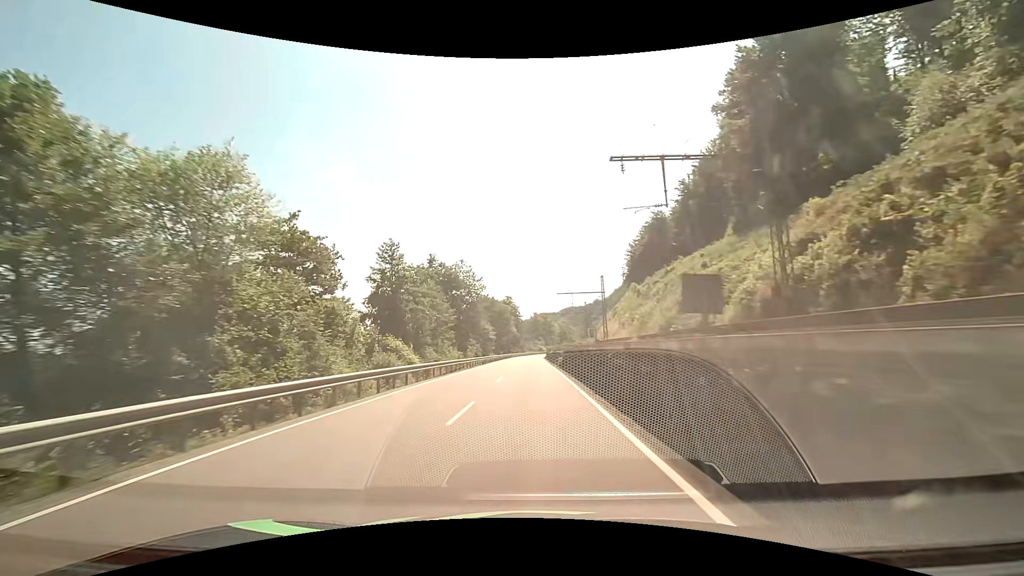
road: primary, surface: asphalt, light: Day
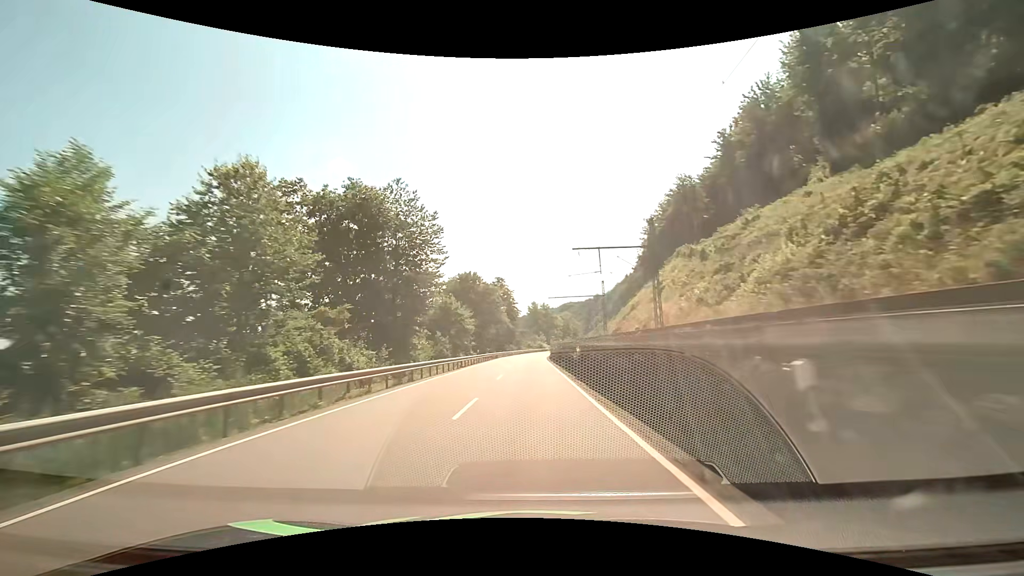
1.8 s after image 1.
(0.0, +35.1) m; 0°
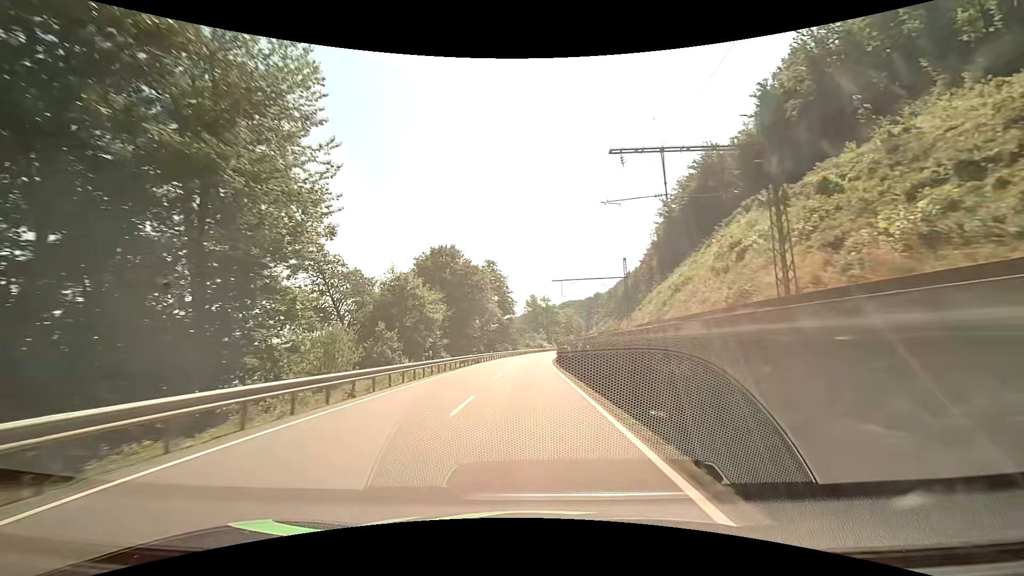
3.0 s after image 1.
(0.0, +23.5) m; 0°
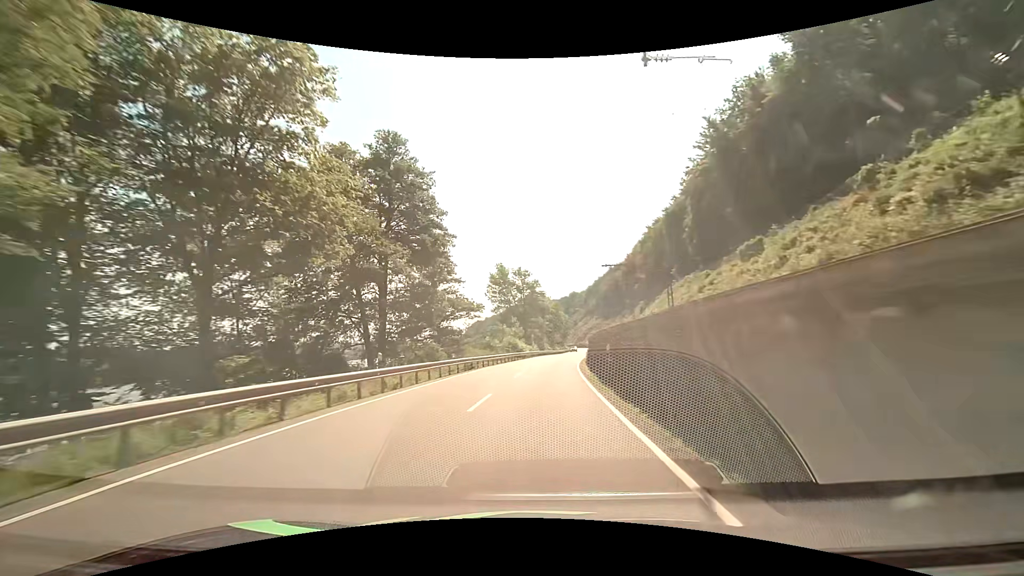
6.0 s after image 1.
(+0.4, +59.1) m; +3°
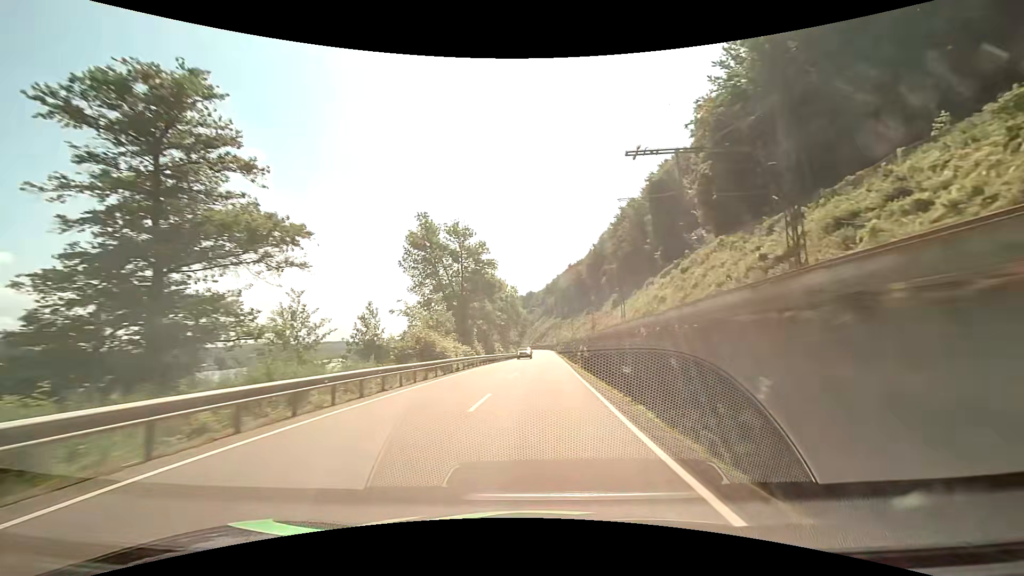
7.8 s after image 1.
(+1.6, +35.6) m; +5°
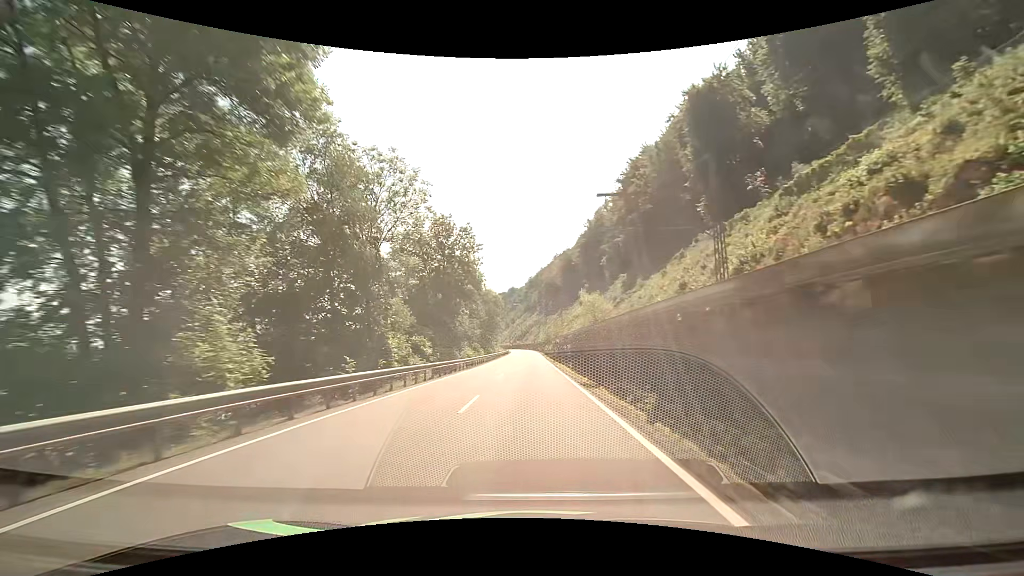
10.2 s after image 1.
(+1.5, +47.7) m; +2°
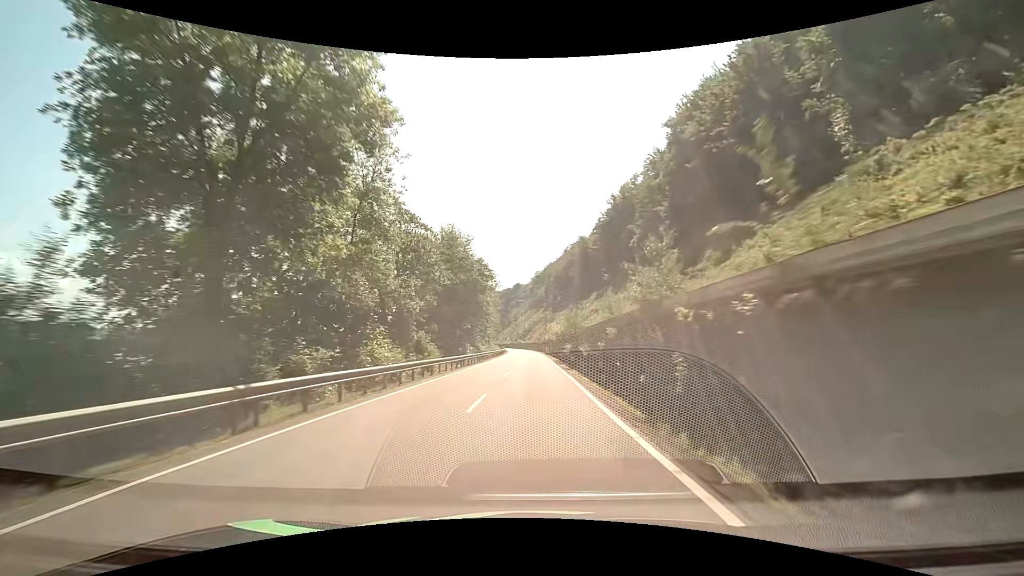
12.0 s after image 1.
(0.0, +36.0) m; 0°
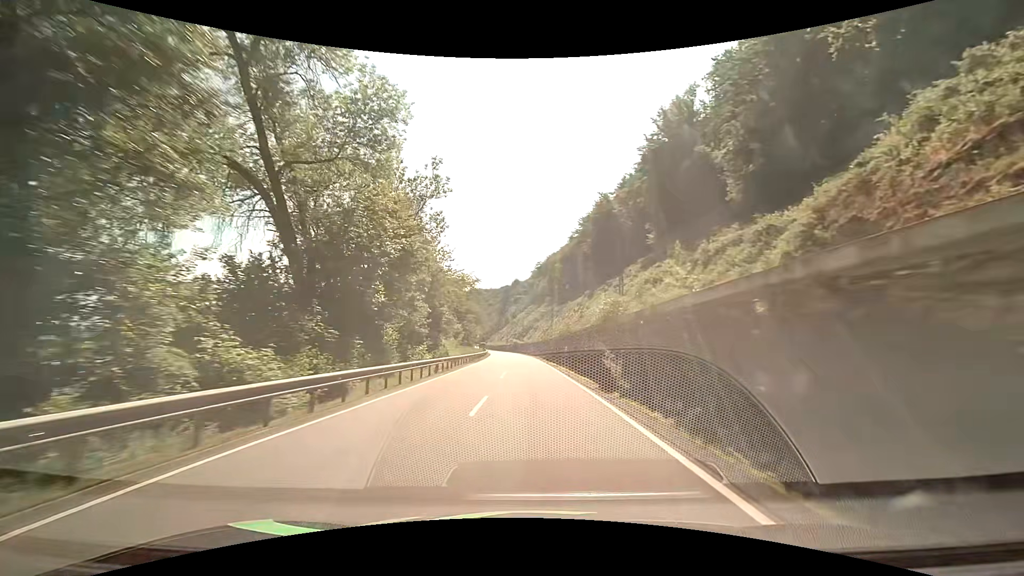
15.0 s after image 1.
(0.0, +60.3) m; 0°
(0, +10) (0, +20) (0, +30) (0, +40) (-1, +50) (-1, +60) (-2, +70) (-2, +80) (-3, +90) (-4, +100) m
